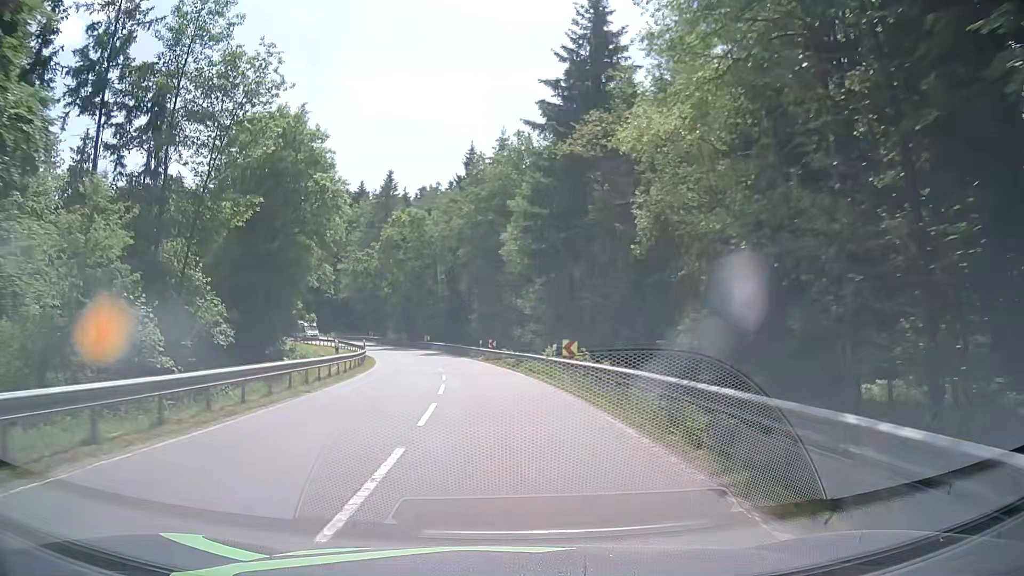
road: secondary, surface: asphalt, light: Day
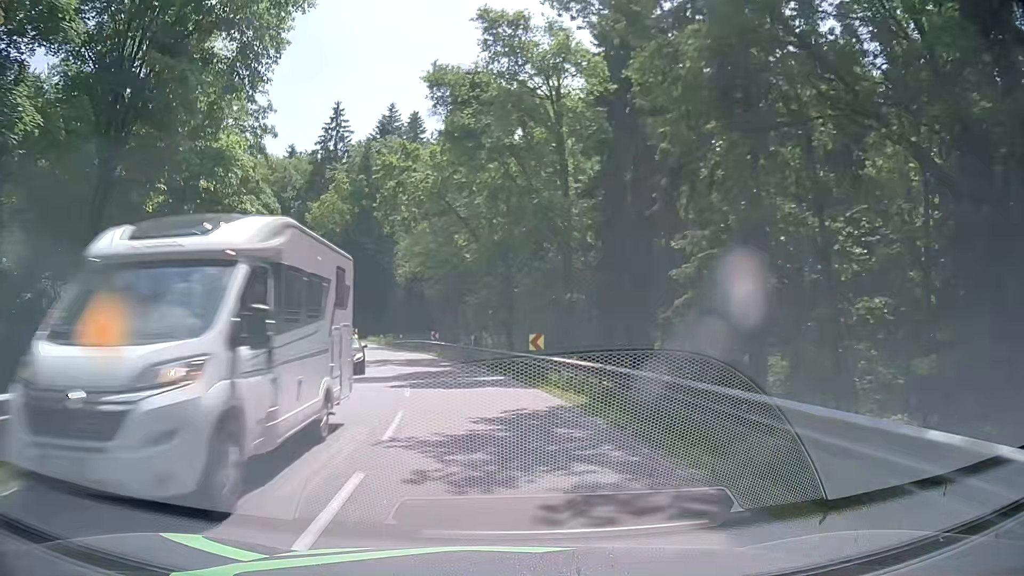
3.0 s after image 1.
(-3.7, +46.2) m; -11°
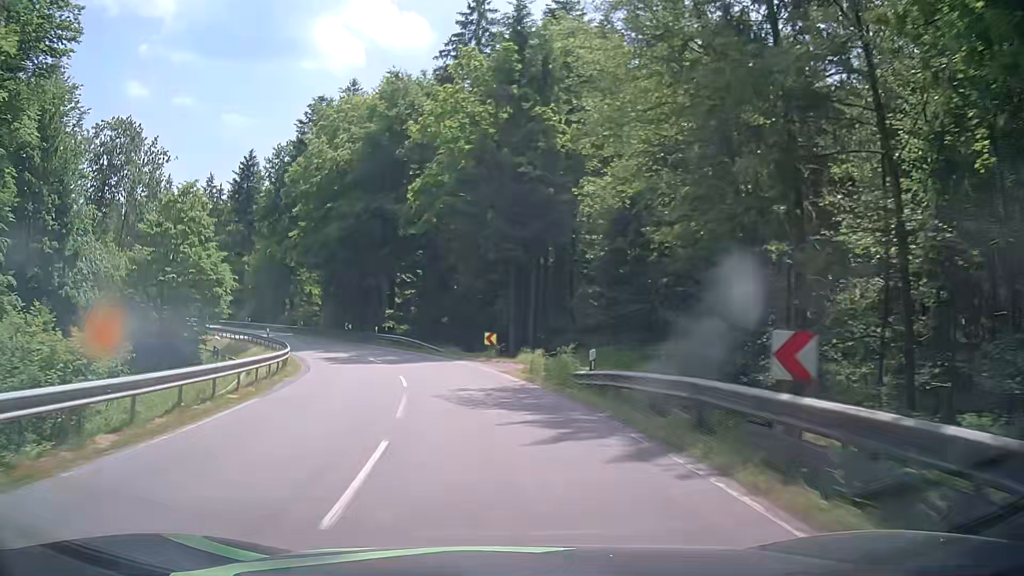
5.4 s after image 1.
(-5.2, +36.0) m; -16°
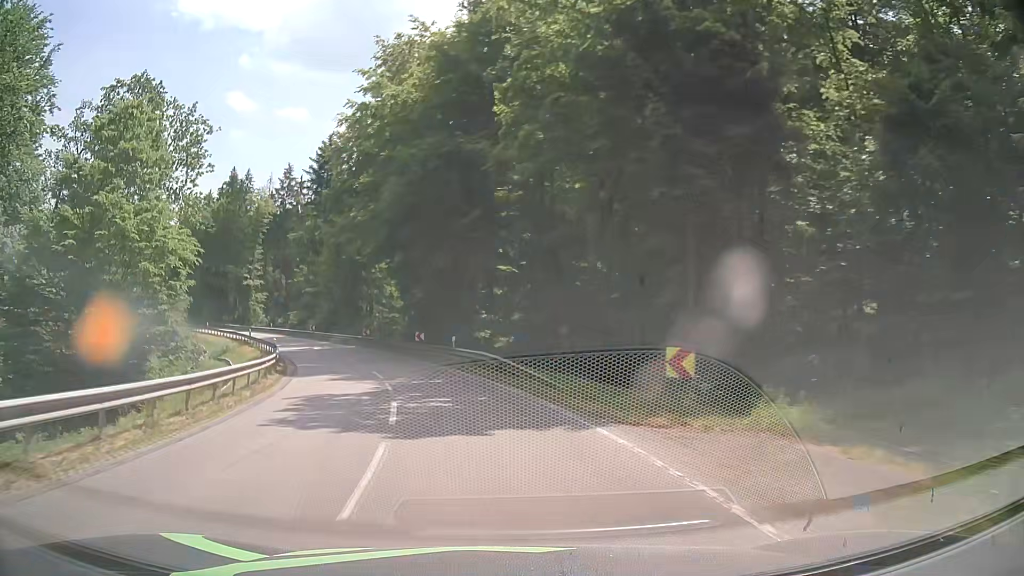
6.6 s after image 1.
(-1.6, +18.1) m; -11°
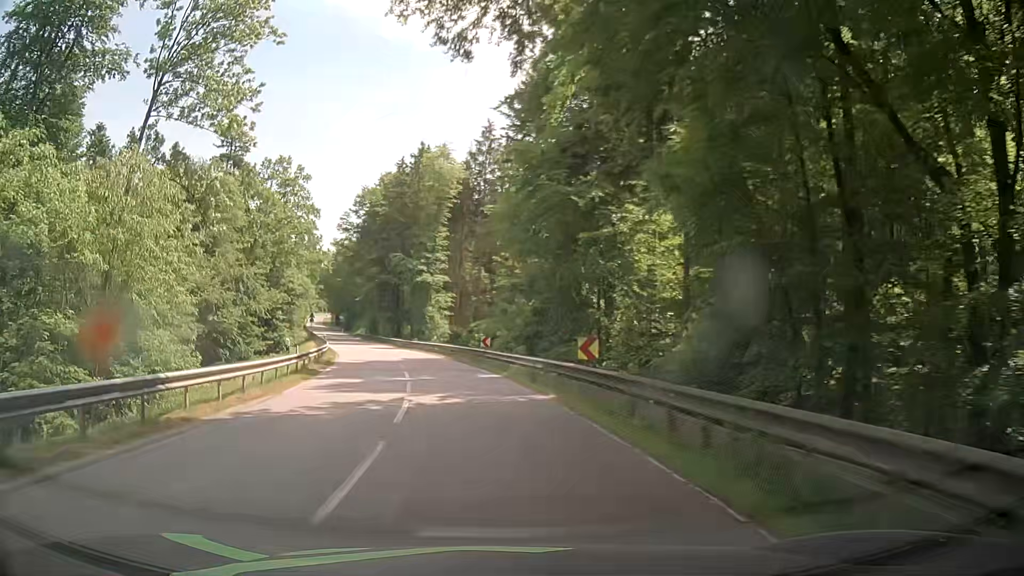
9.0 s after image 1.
(-6.5, +35.5) m; -21°
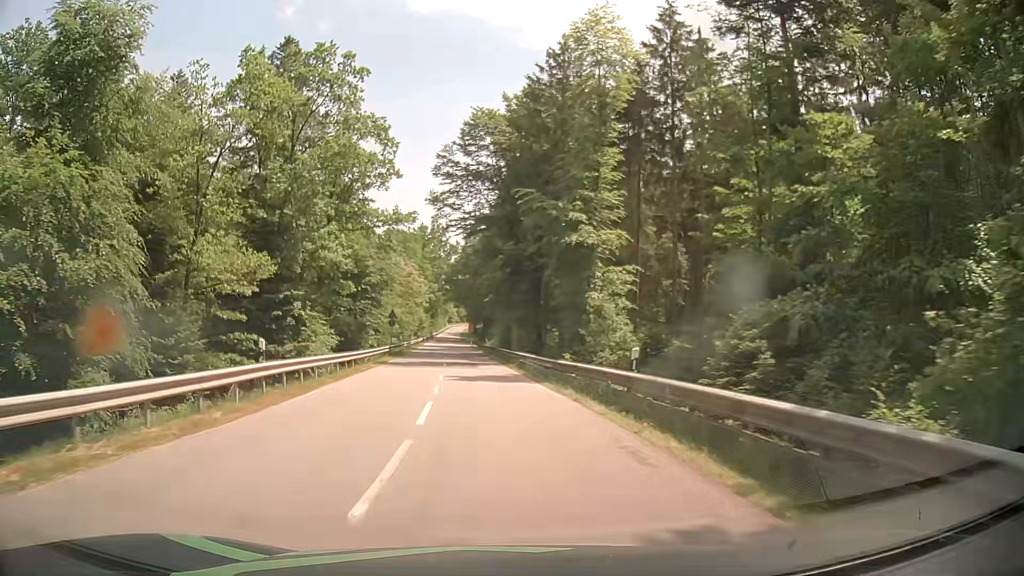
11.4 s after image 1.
(-4.1, +35.9) m; -12°
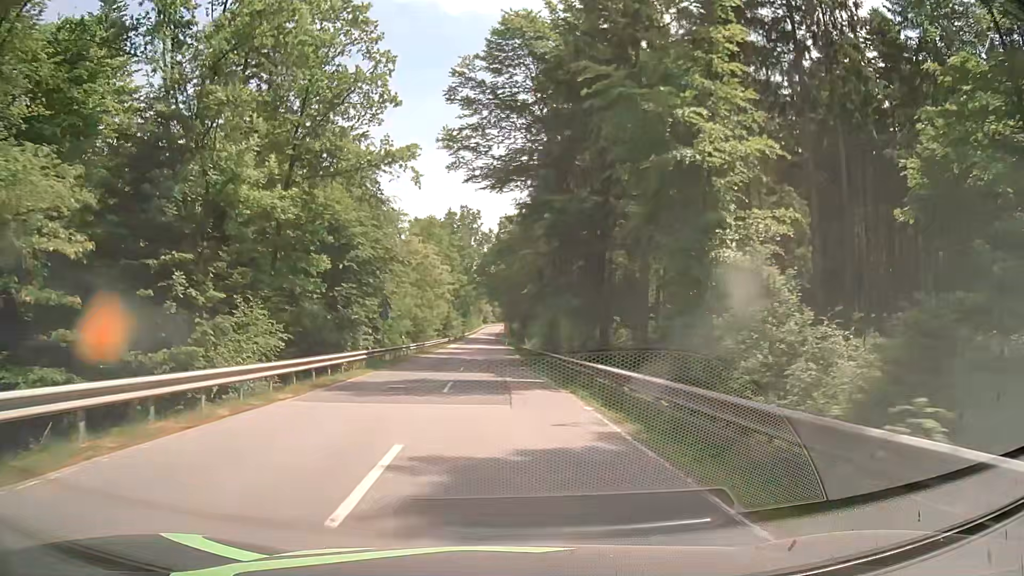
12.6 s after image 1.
(-0.8, +18.1) m; -4°
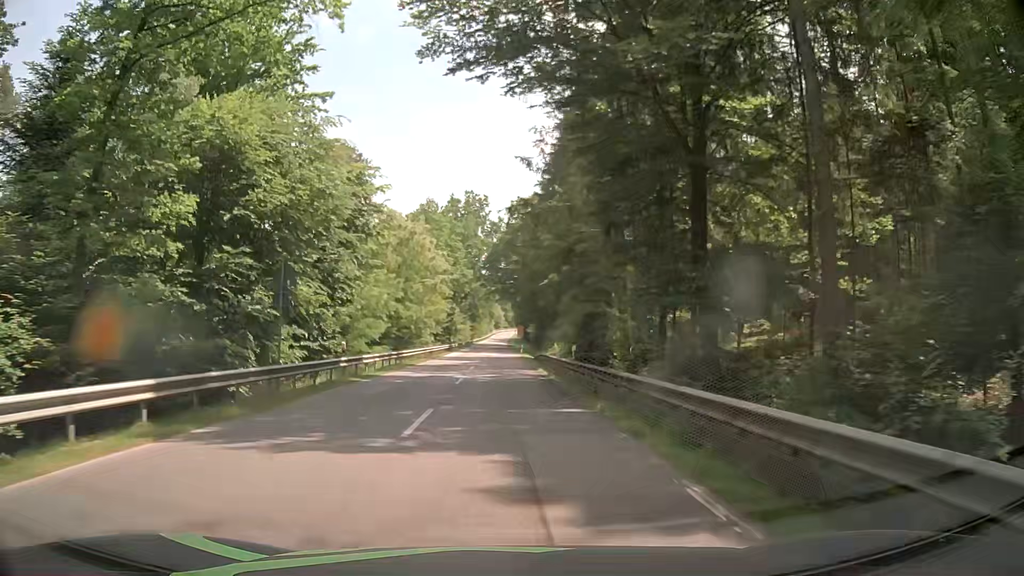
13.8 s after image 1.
(-0.2, +18.2) m; -1°
(0, +10) (0, +20) (-1, +30) (-1, +40) (-1, +50) (-1, +60) (-1, +70) (-2, +80) (-2, +90) (-2, +100) m
